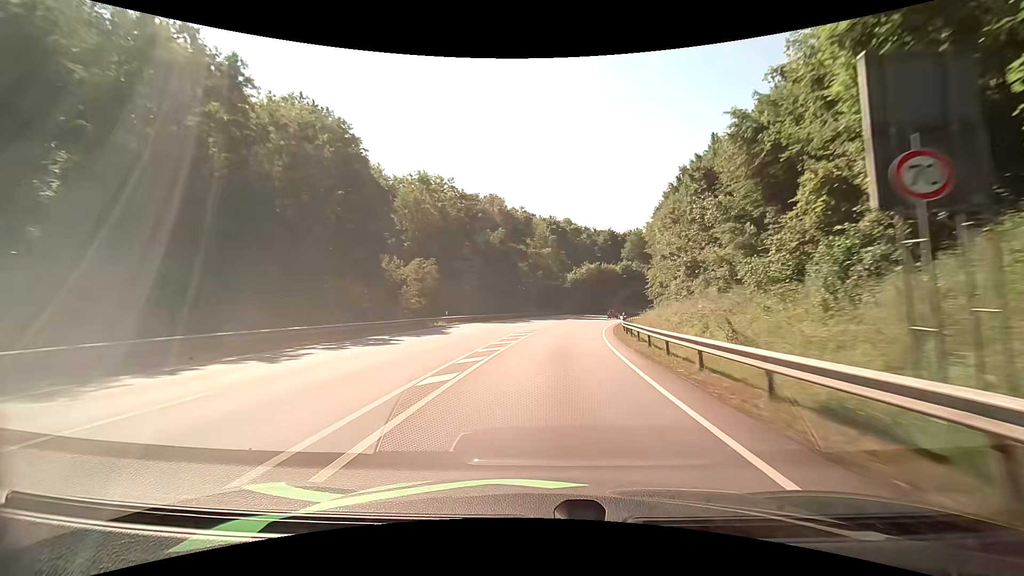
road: primary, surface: asphalt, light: Day
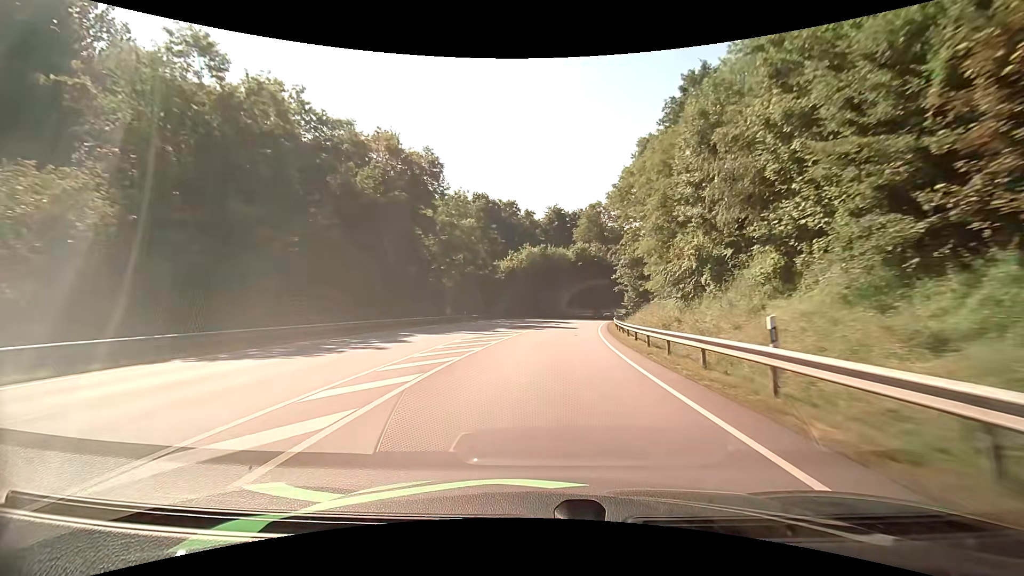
(+2.4, +36.0) m; +7°
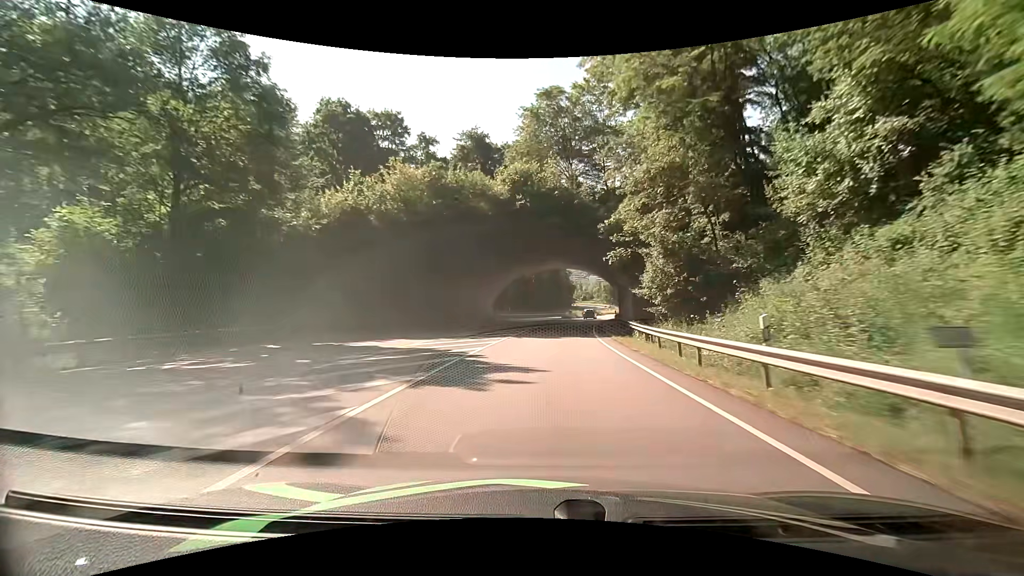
(+3.3, +47.8) m; +8°
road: primary_link
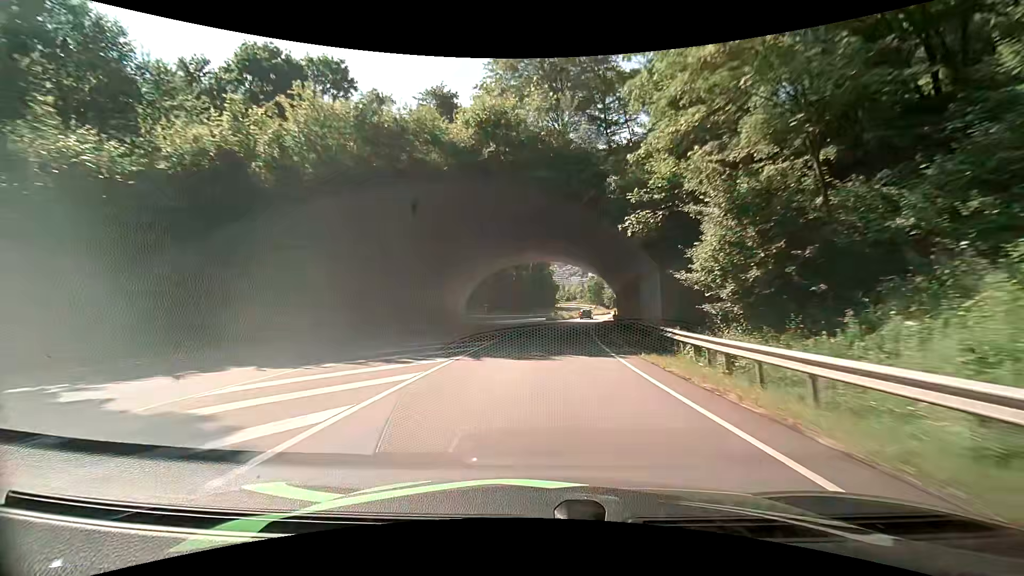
(+0.2, +11.9) m; +2°
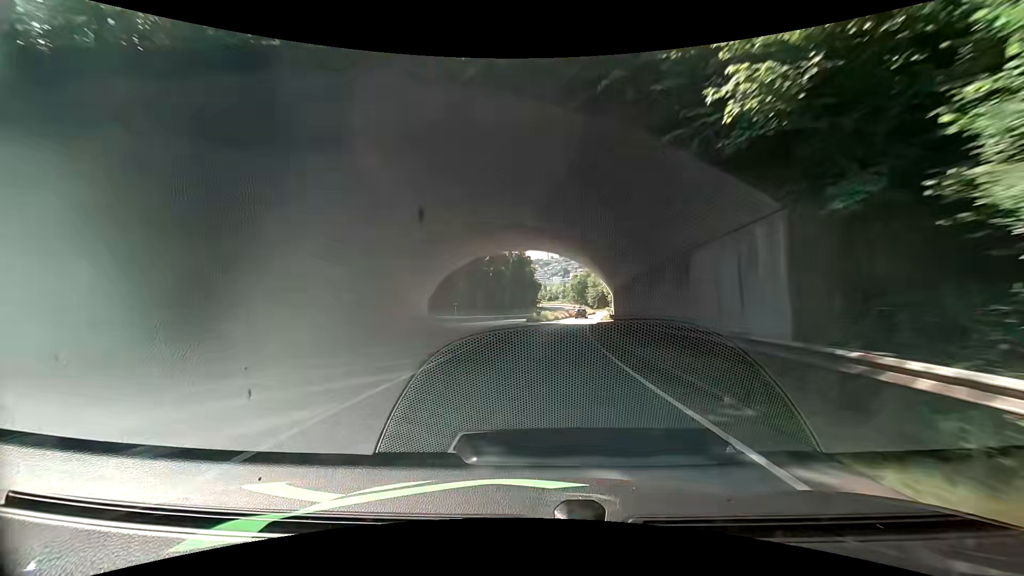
(+0.3, +11.9) m; +2°
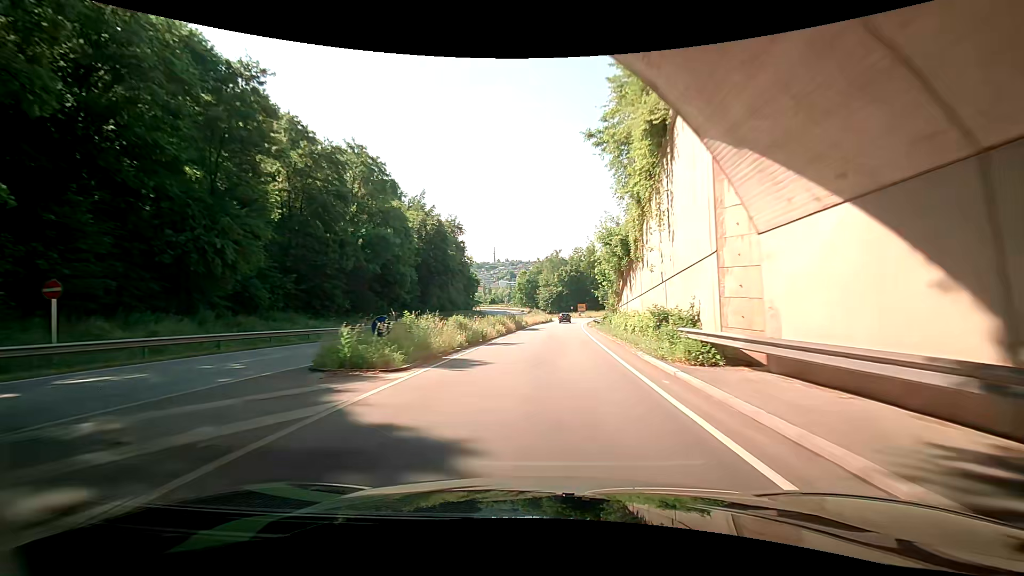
(+2.4, +47.7) m; +4°
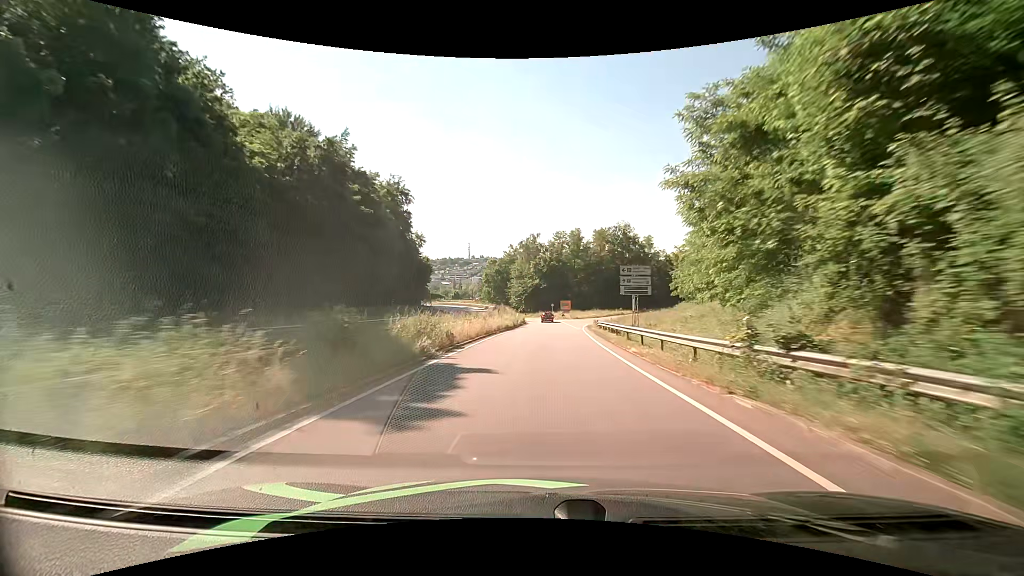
(+2.3, +34.5) m; +6°
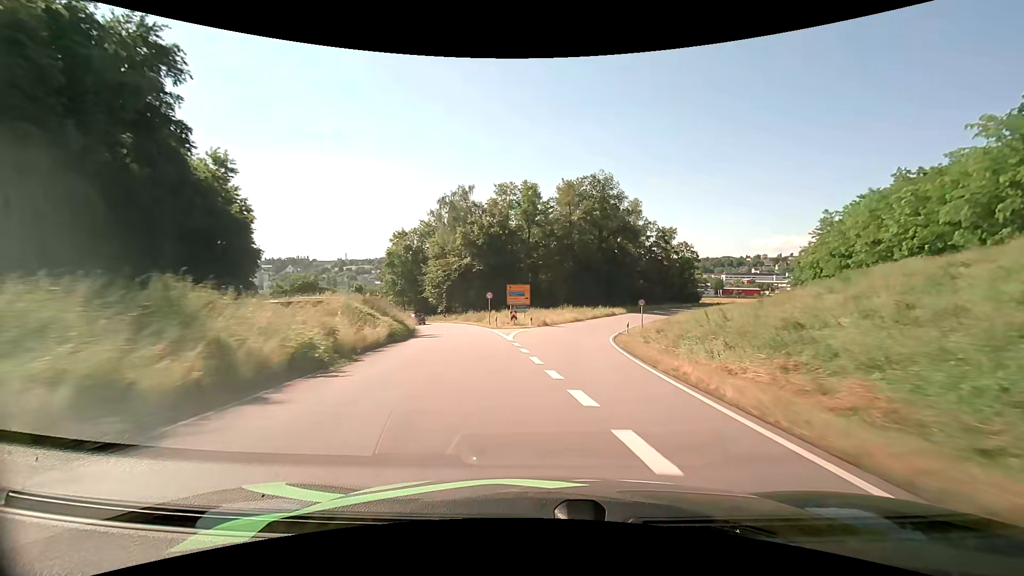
(+2.3, +54.2) m; +6°
(0, +10) (+1, +20) (+2, +30) (+4, +40) (+6, +49) (+9, +59) (+13, +68) (+17, +77) (+22, +86) (+28, +94) m
